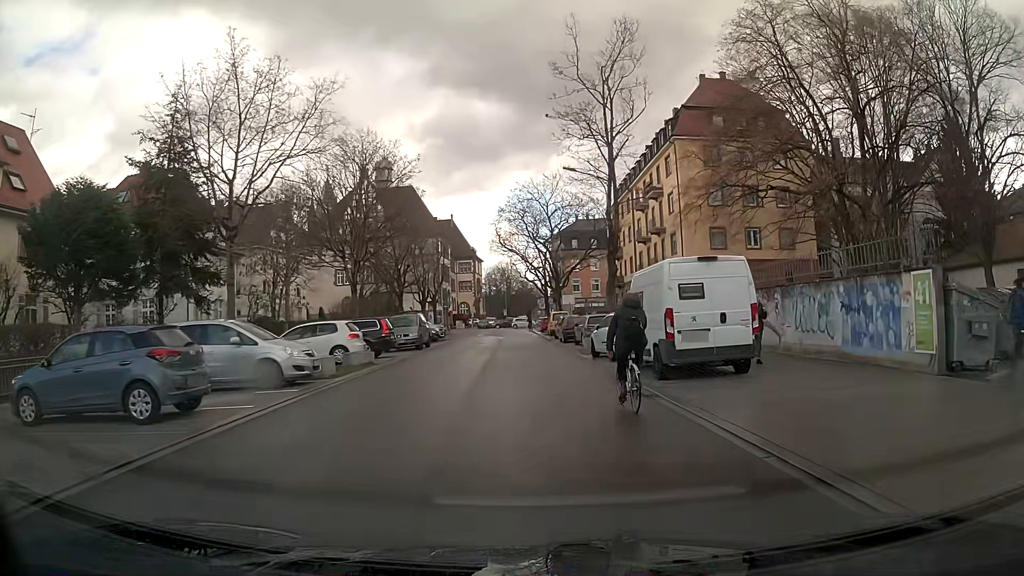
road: residential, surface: asphalt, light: Day
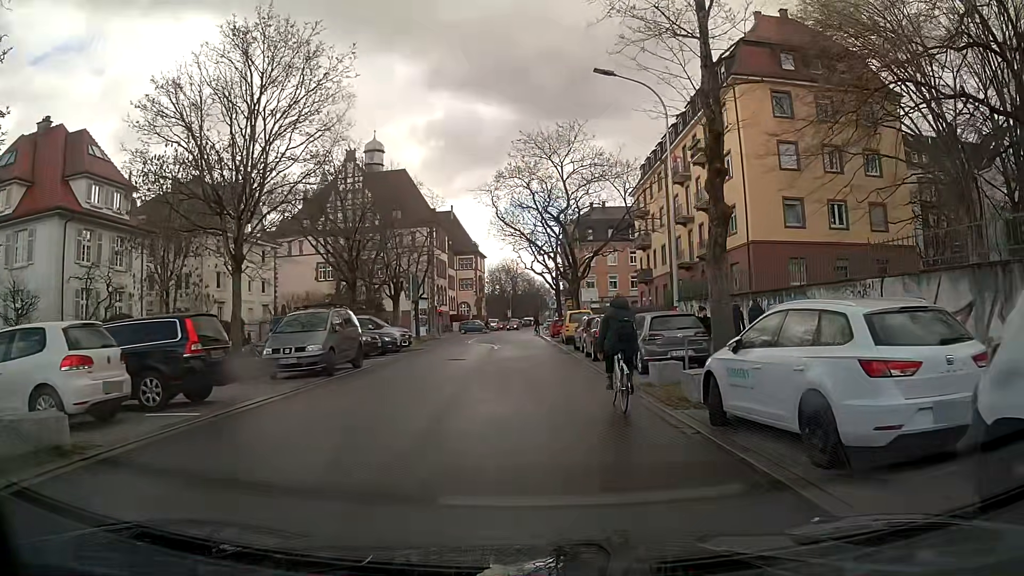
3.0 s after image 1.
(-0.1, +14.9) m; -1°
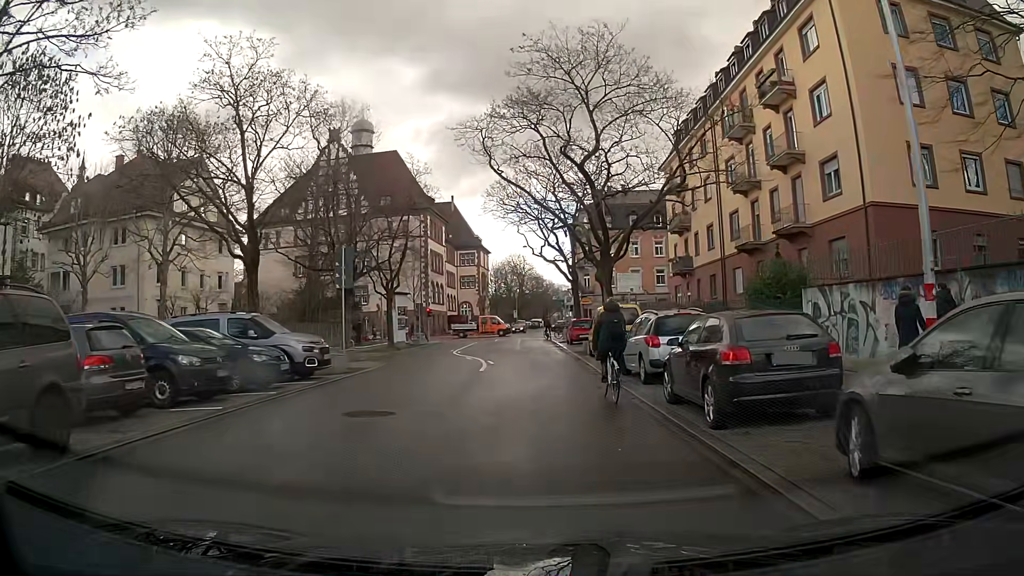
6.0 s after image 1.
(-0.1, +13.7) m; -1°
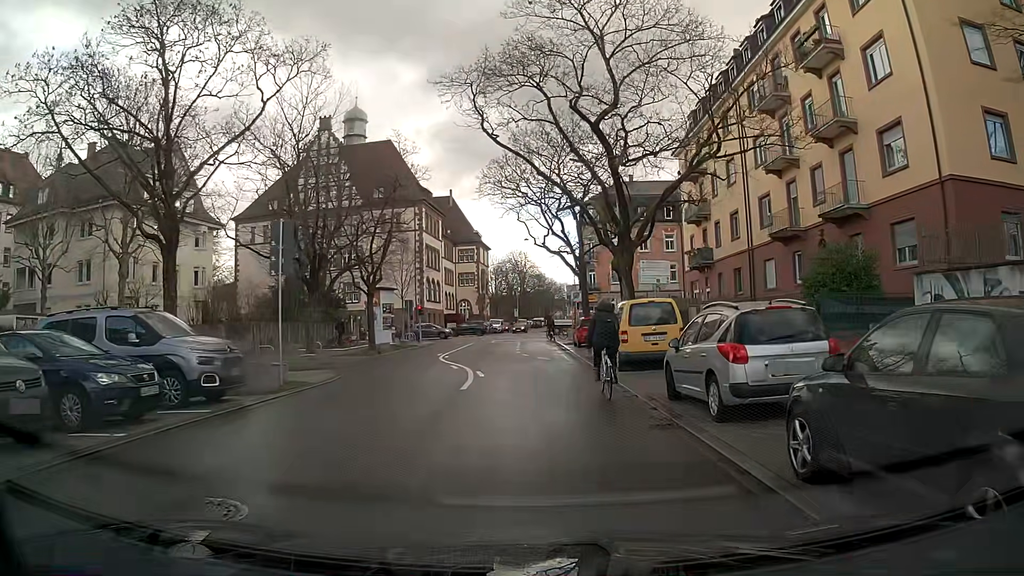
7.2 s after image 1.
(0.0, +5.5) m; 0°
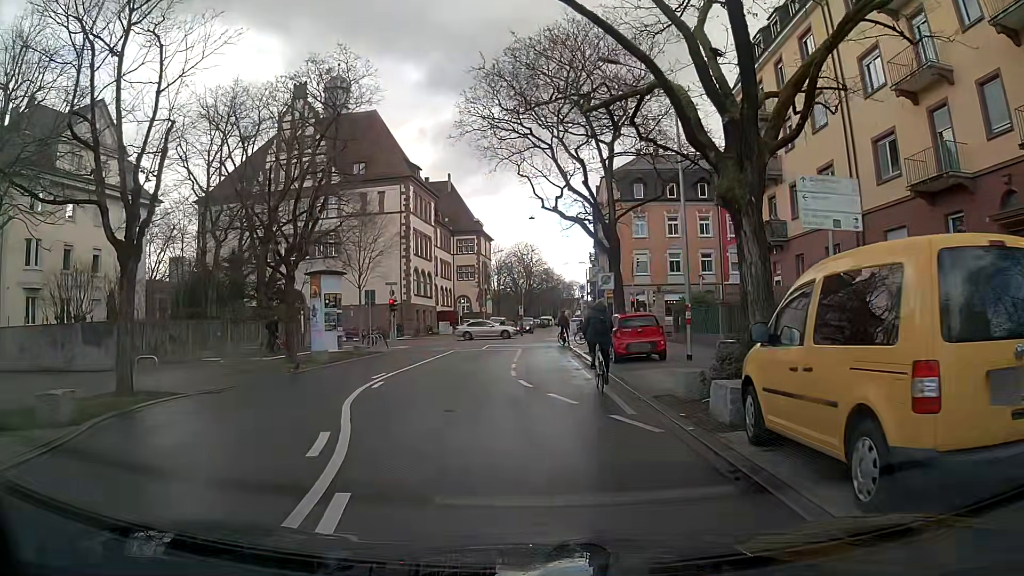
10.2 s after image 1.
(-0.1, +13.3) m; -2°
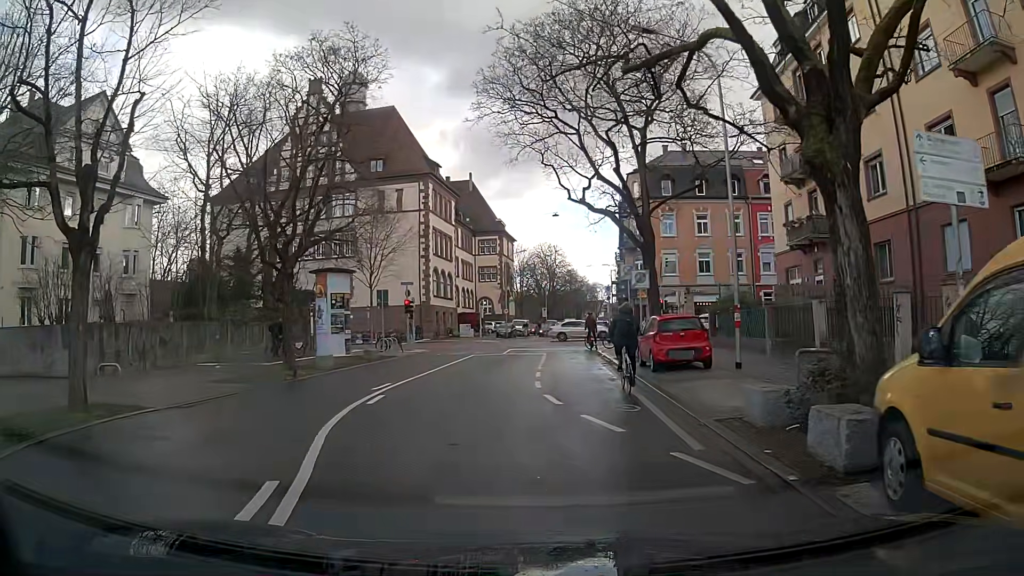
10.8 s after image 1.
(0.0, +2.6) m; -2°
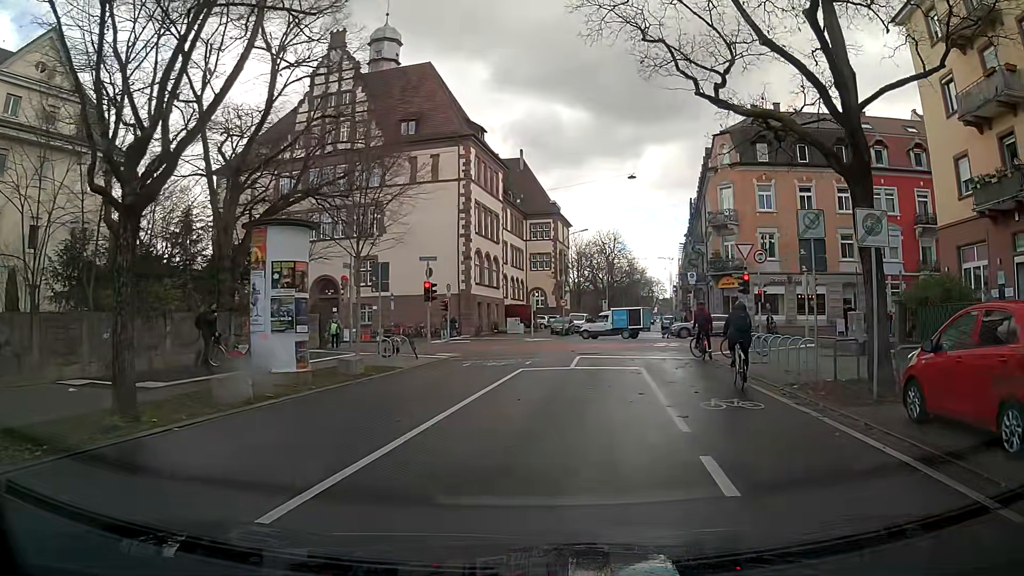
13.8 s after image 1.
(-0.8, +12.3) m; -2°
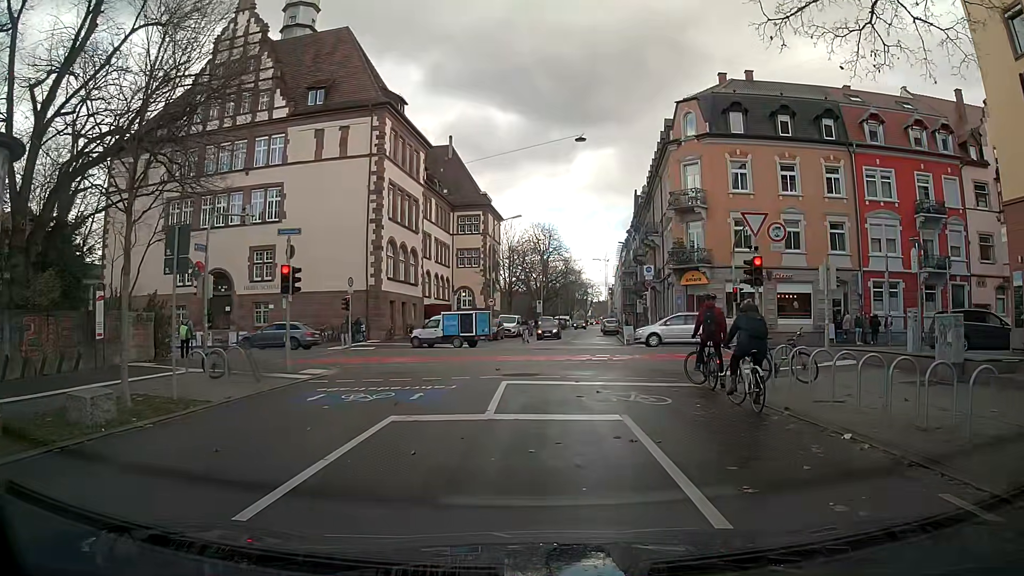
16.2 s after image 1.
(+0.5, +9.1) m; +6°
(0, +10) (+1, +20) (+9, +25) (+19, +25) (+29, +24) (+39, +24) (+48, +23) (+58, +22) (+68, +21) (+78, +20) m
